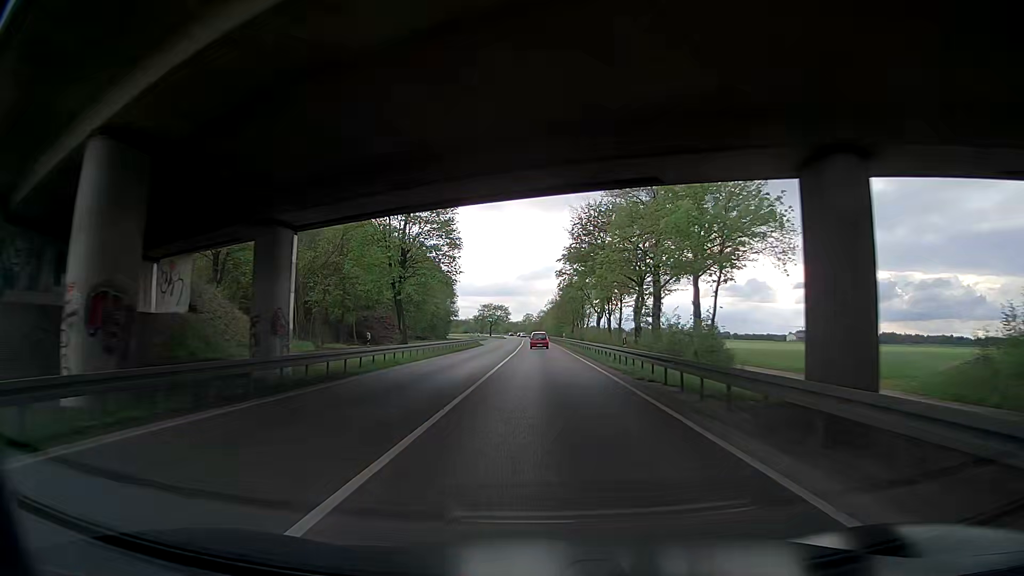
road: trunk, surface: asphalt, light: Day
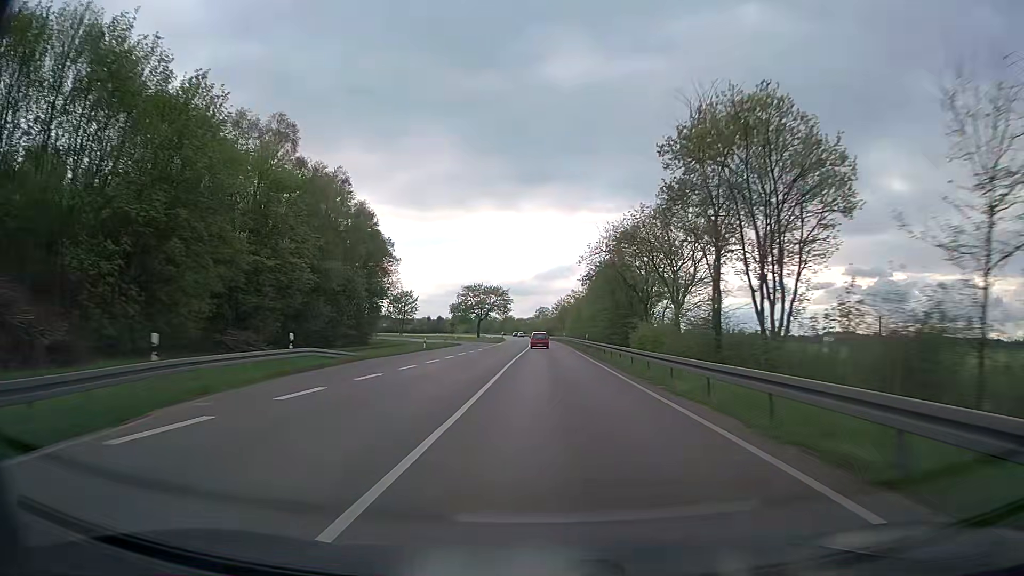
(-0.6, +75.8) m; -1°
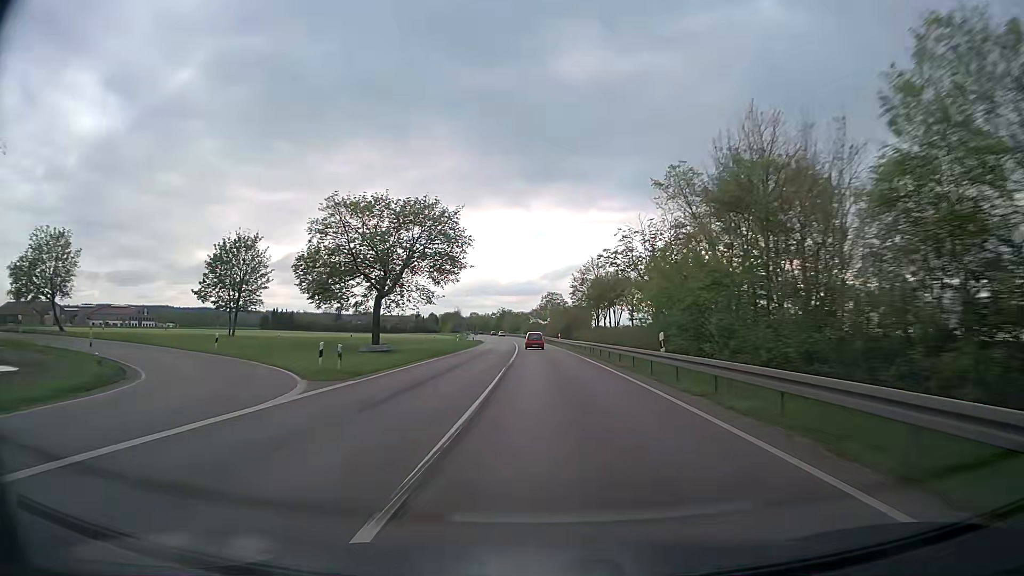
(-0.1, +76.0) m; 0°
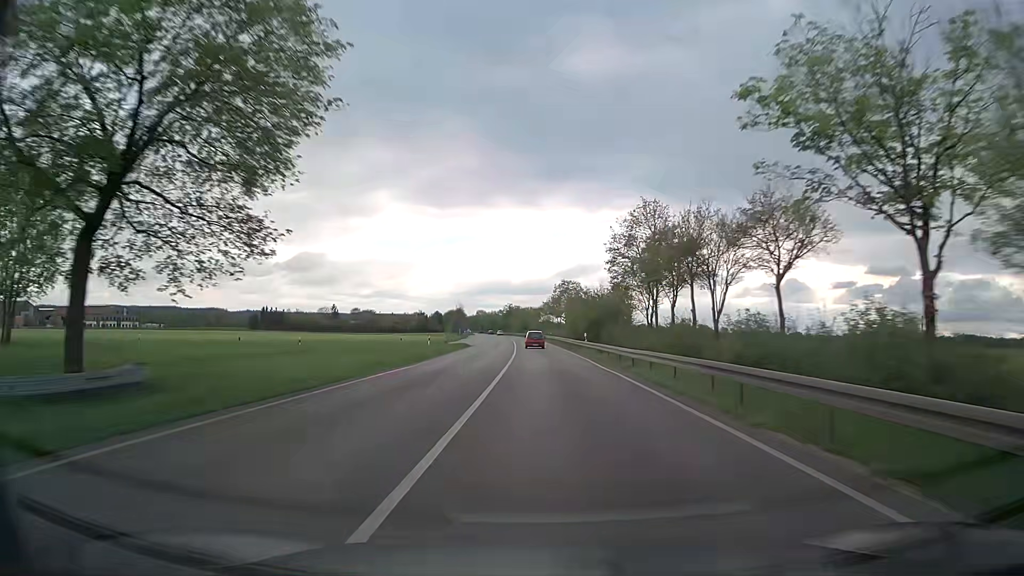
(-0.4, +29.9) m; -1°
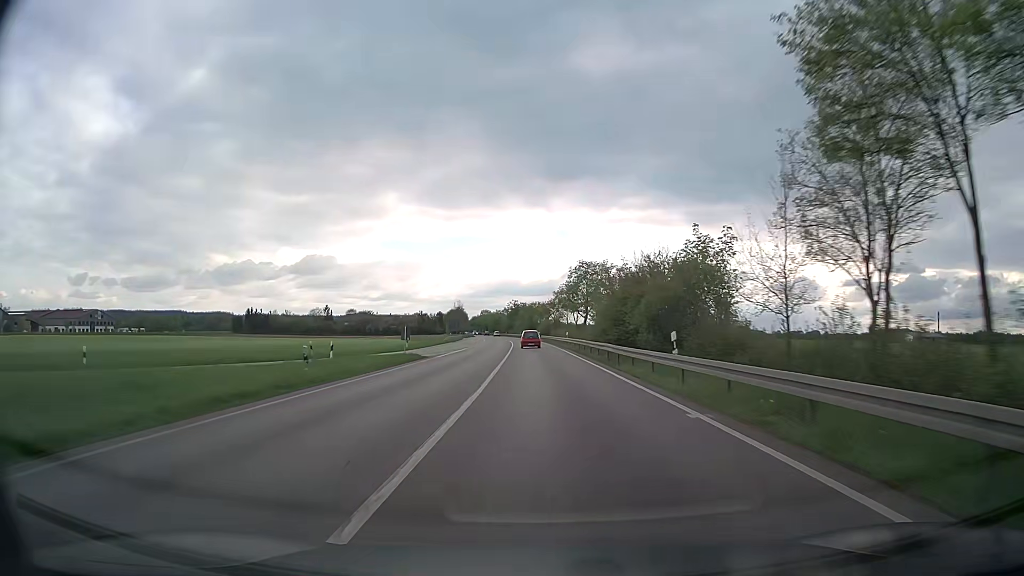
(-0.2, +29.6) m; -1°
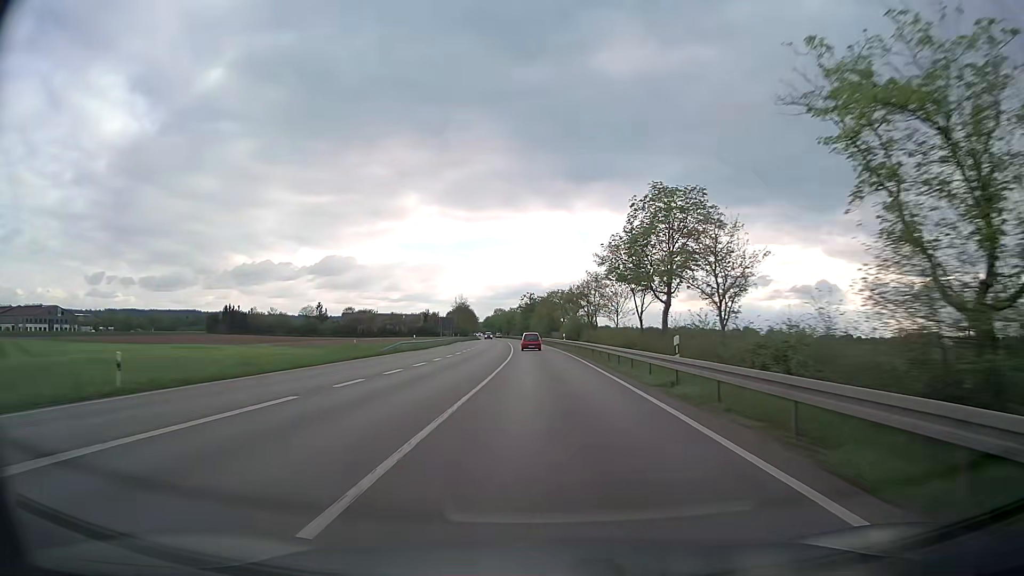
(-0.7, +43.9) m; -2°
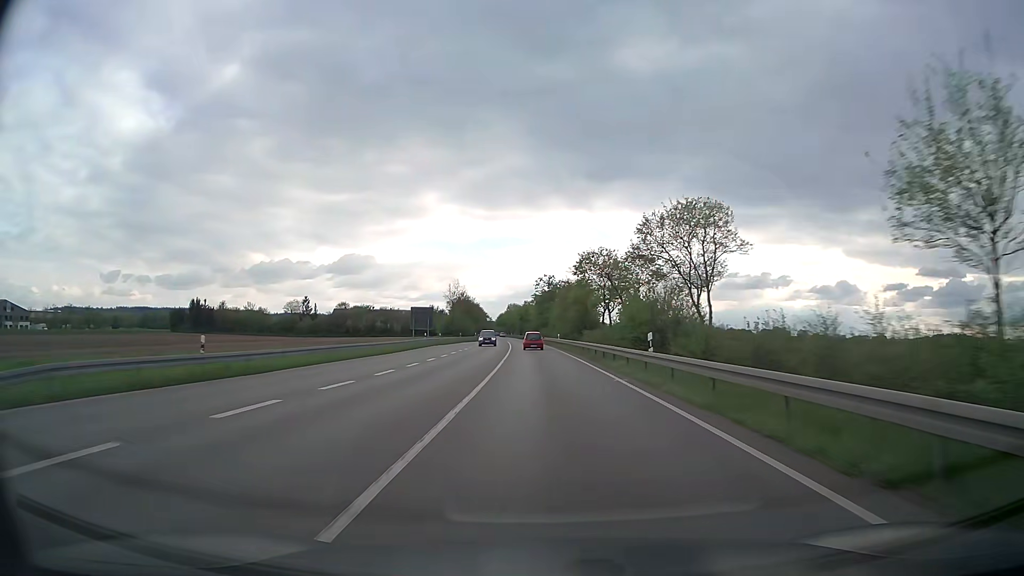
(-0.6, +43.4) m; -2°
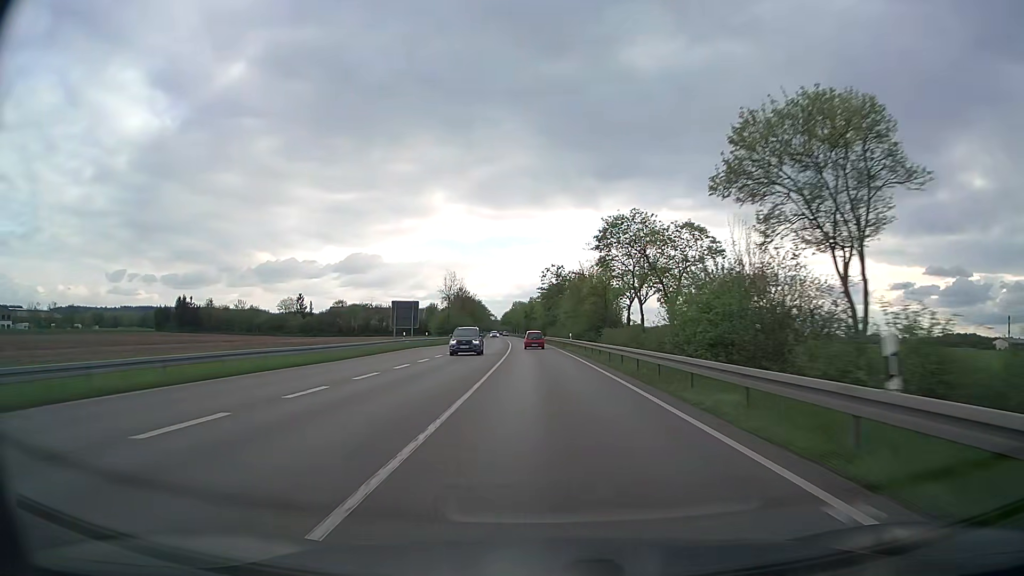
(0.0, +14.4) m; 0°
(0, +10) (0, +20) (0, +30) (-1, +40) (-1, +50) (-1, +60) (-2, +70) (-2, +80) (-3, +90) (-3, +100) m
